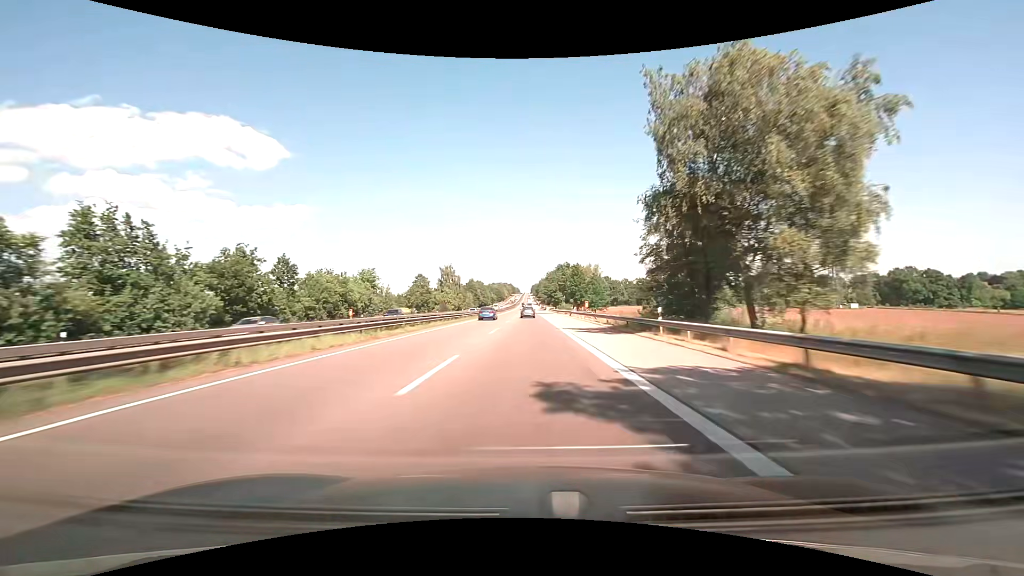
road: motorway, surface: asphalt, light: Day
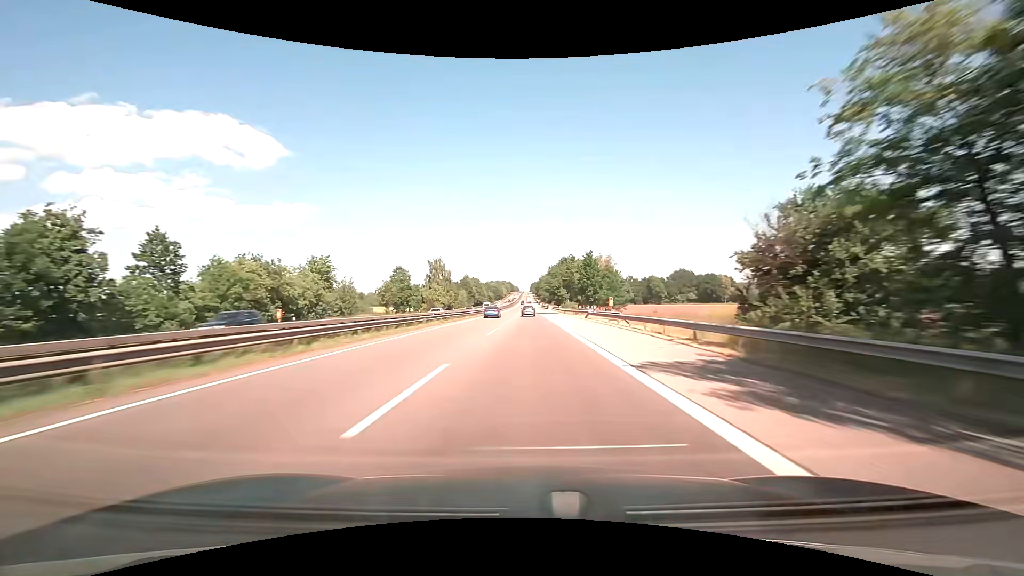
(0.0, +20.2) m; 0°
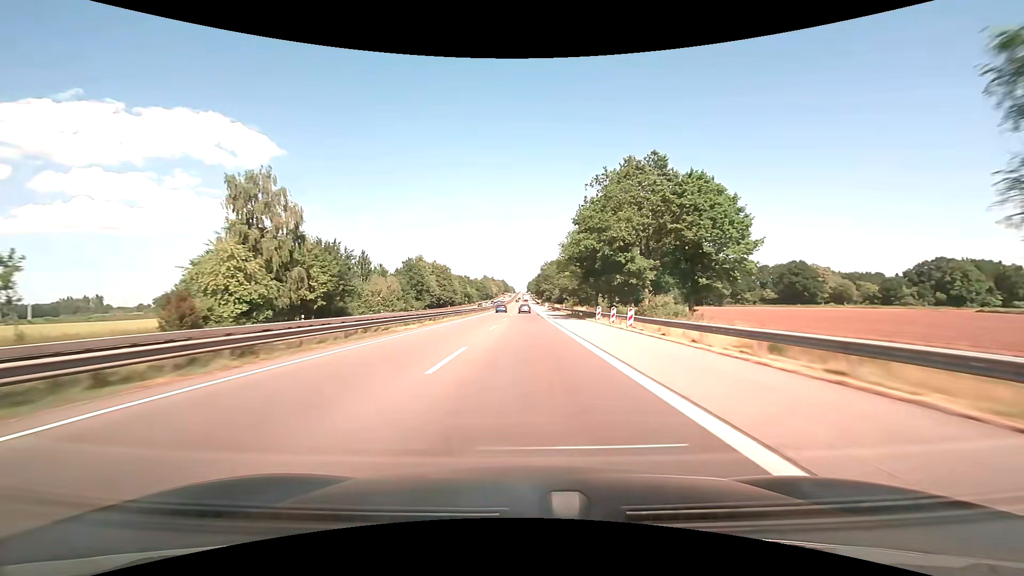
(+0.8, +101.4) m; 0°
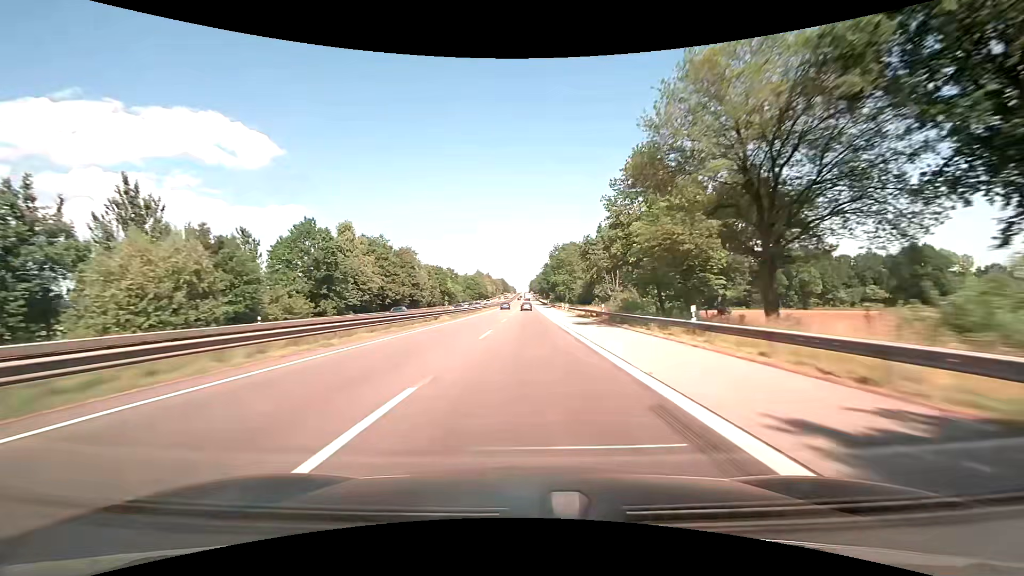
(-0.1, +60.9) m; 0°
(0, +10) (0, +20) (0, +30) (0, +40) (0, +50) (0, +60) (0, +70) (0, +80) (0, +90) (0, +100) m
